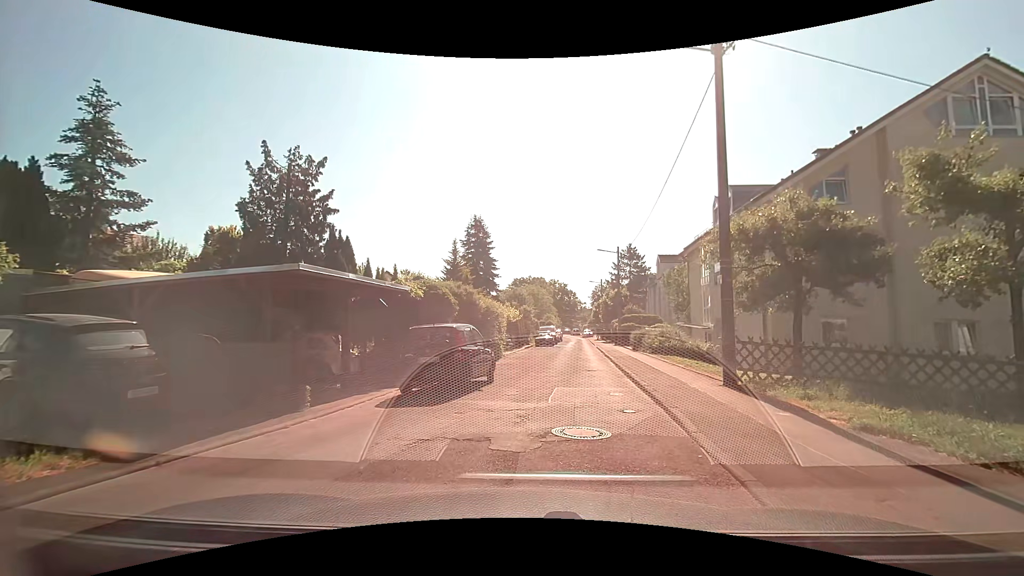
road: residential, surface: asphalt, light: Day
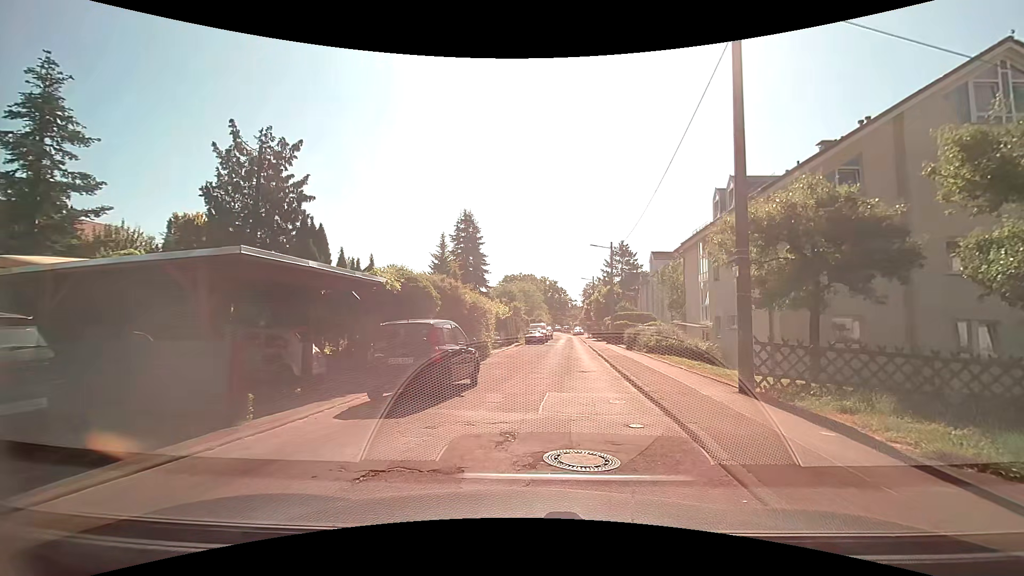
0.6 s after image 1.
(0.0, +1.5) m; +2°
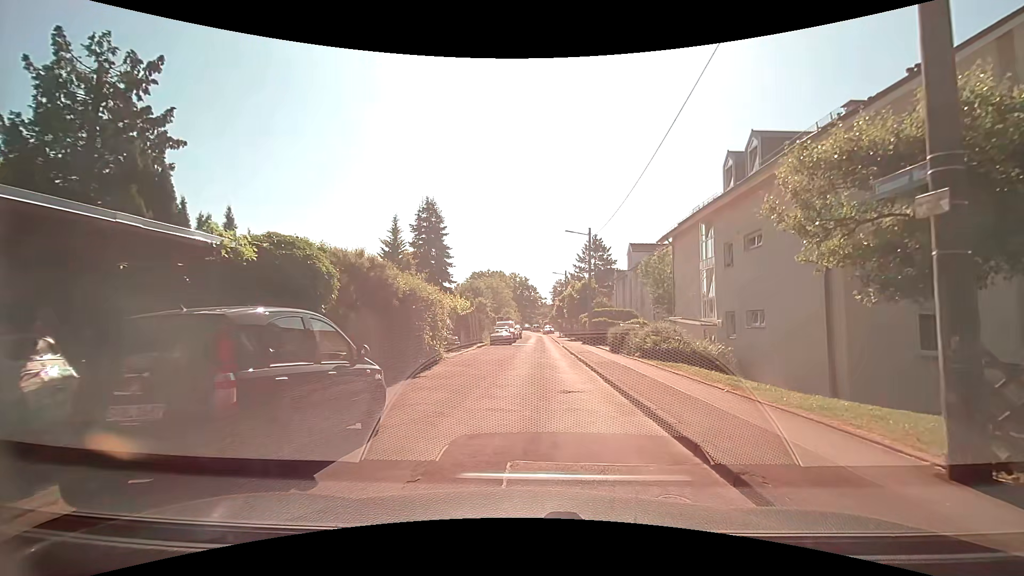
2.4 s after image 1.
(+0.1, +5.6) m; +2°
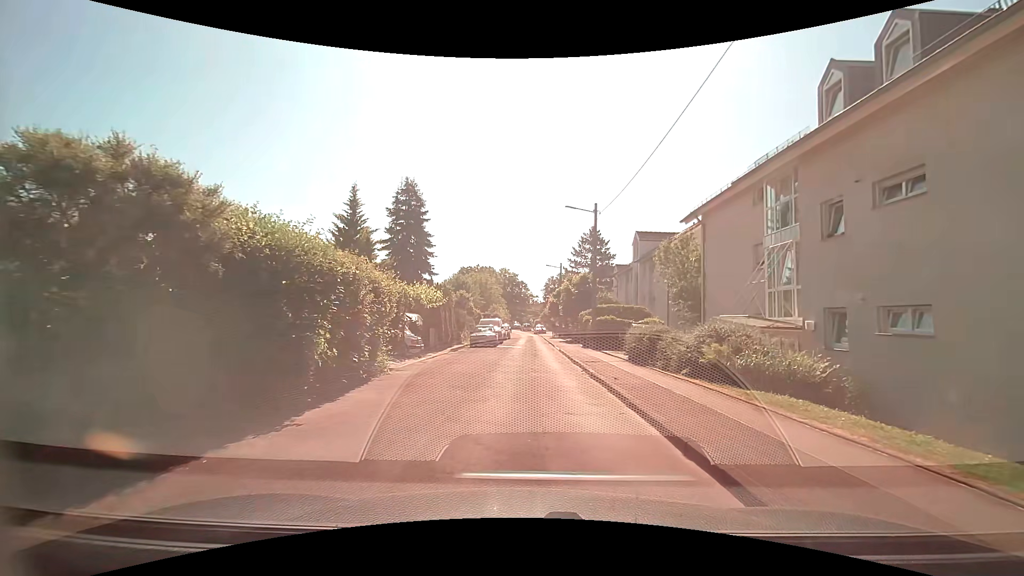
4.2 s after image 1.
(+0.1, +7.1) m; +1°
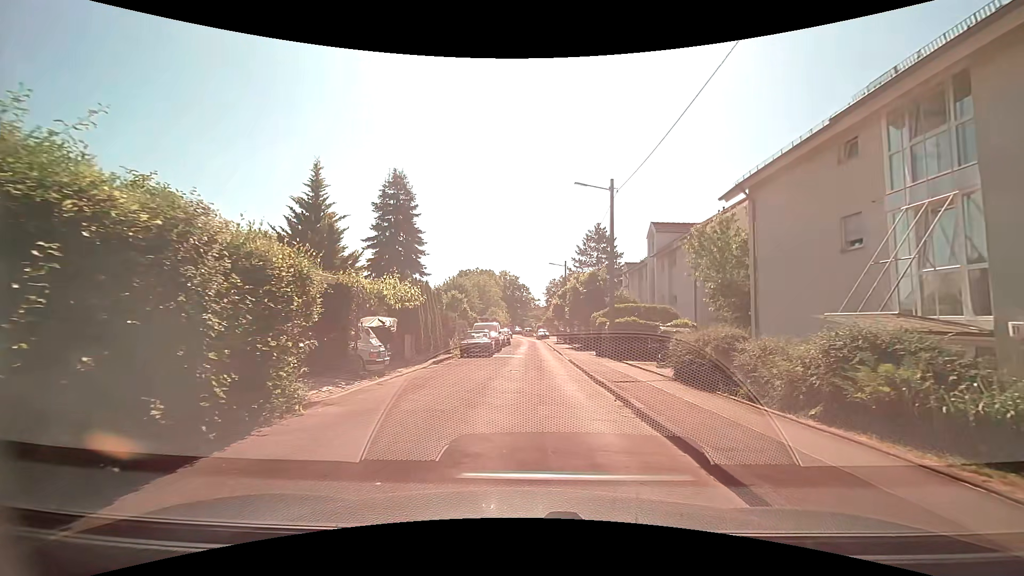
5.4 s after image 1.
(+0.1, +5.4) m; 0°
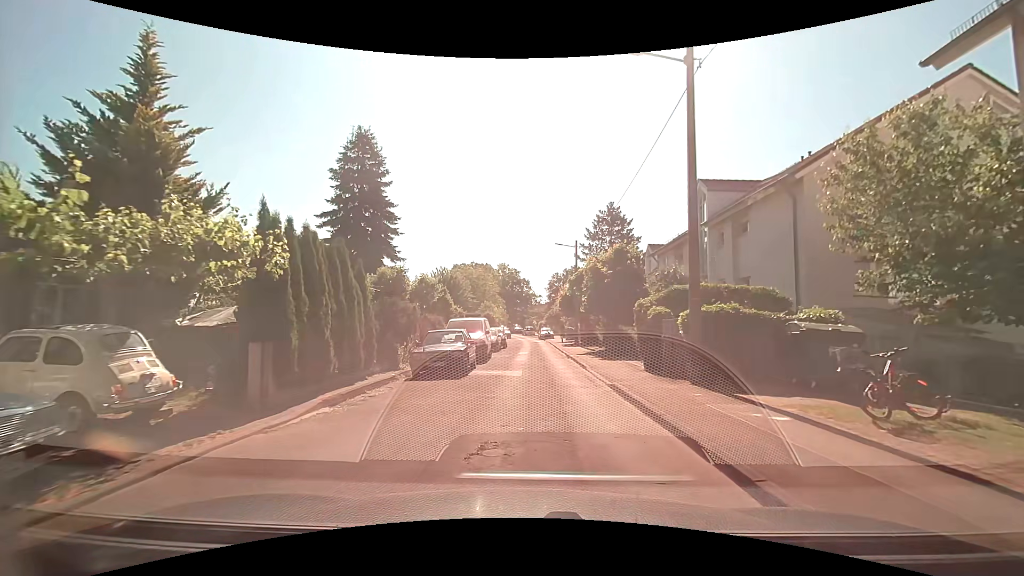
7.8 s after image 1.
(0.0, +10.9) m; 0°
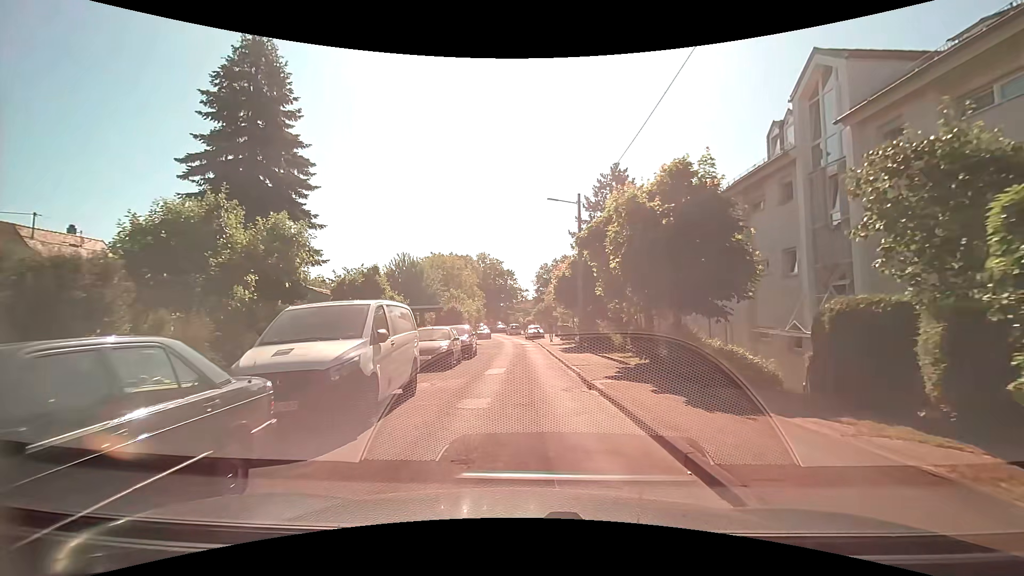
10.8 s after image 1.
(+0.2, +13.5) m; +1°
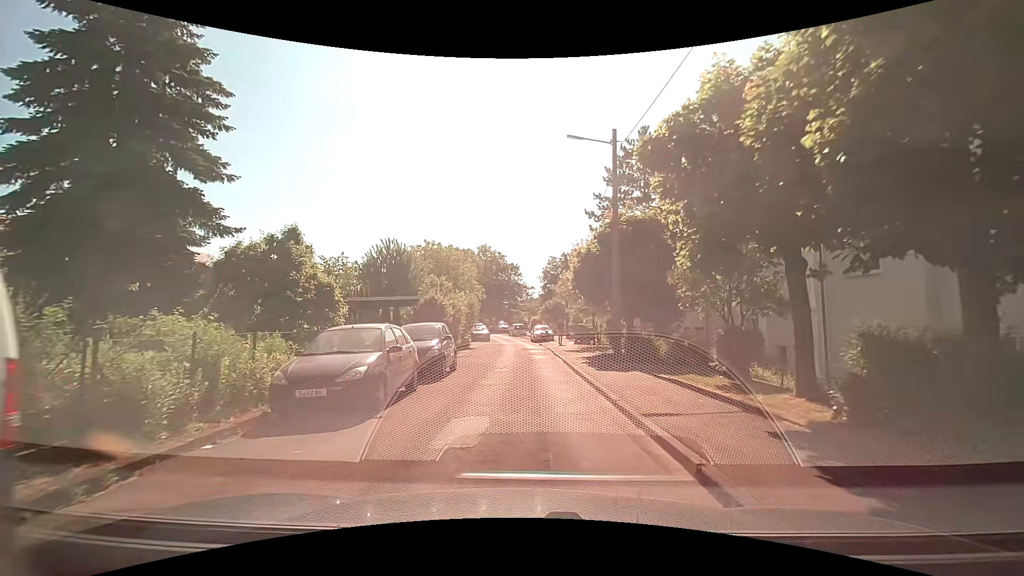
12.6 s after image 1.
(-0.2, +9.1) m; 0°
